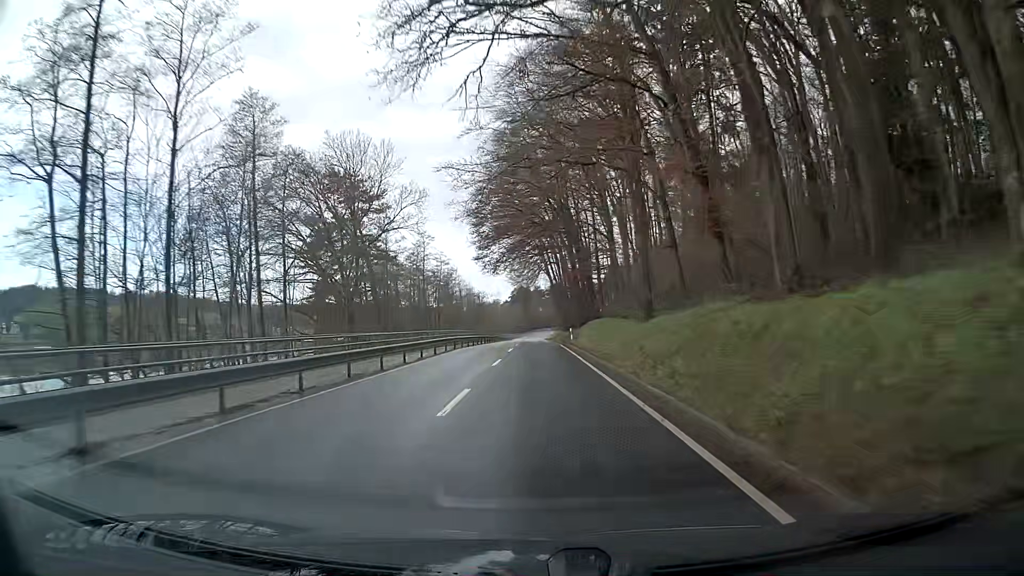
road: secondary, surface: asphalt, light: Day
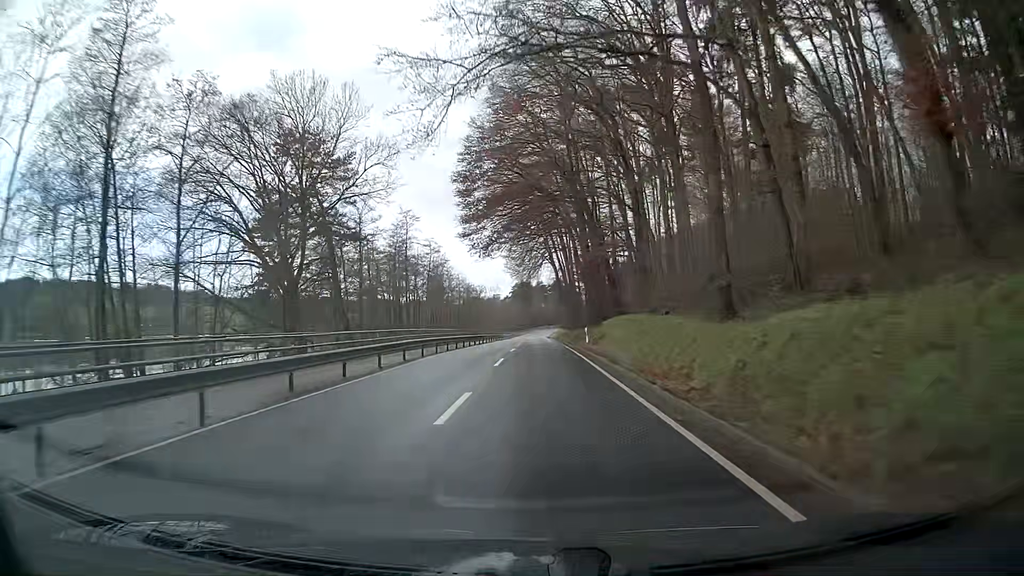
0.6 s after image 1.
(0.0, +13.0) m; 0°
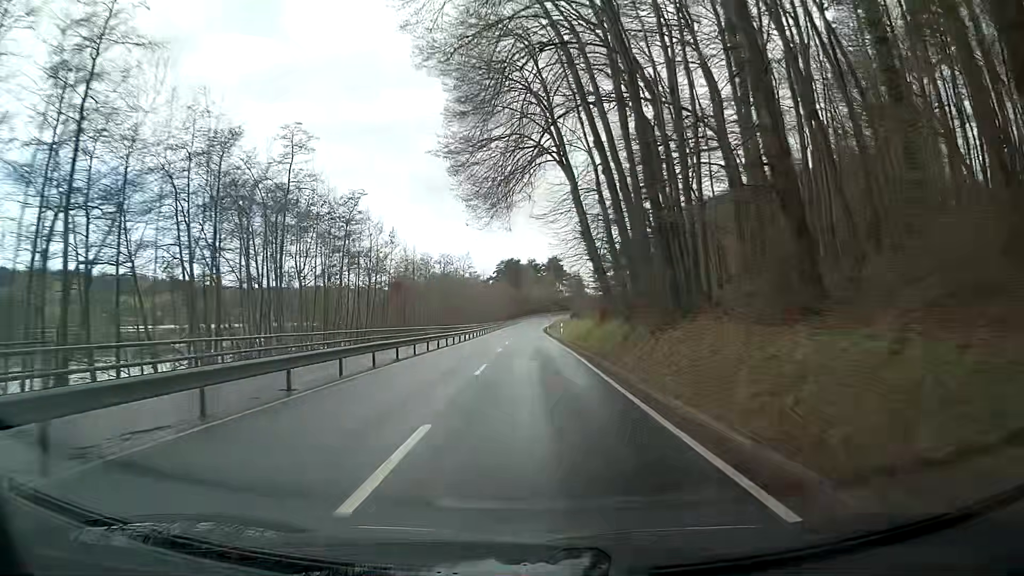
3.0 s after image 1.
(+0.6, +52.3) m; +1°
